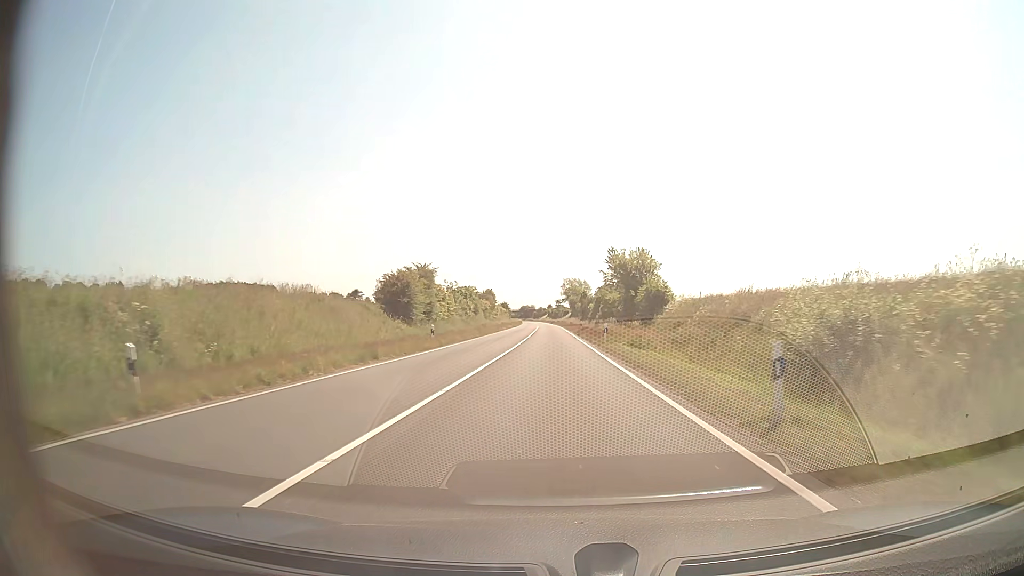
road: secondary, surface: asphalt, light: Day
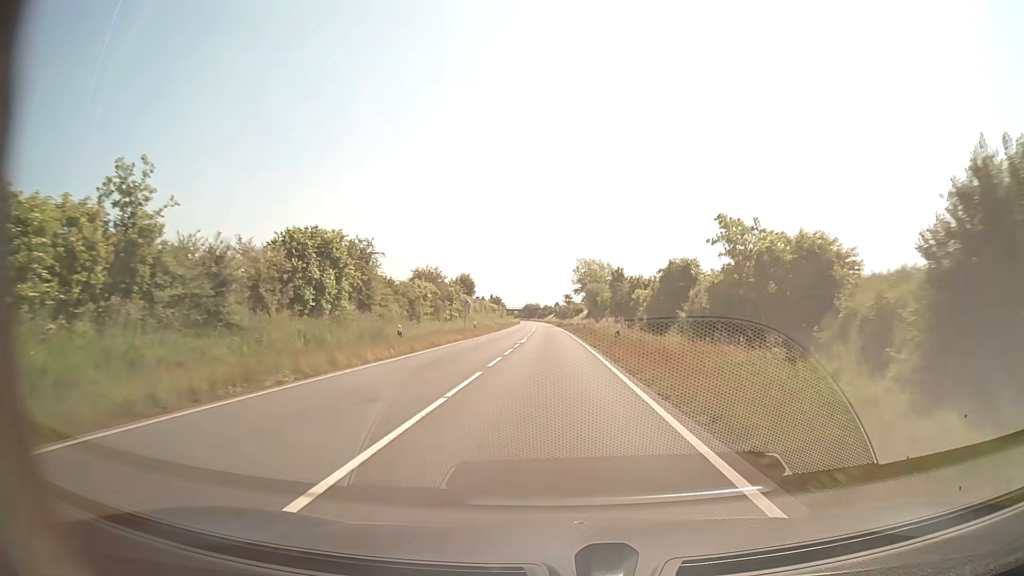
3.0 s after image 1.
(-0.3, +57.3) m; -1°
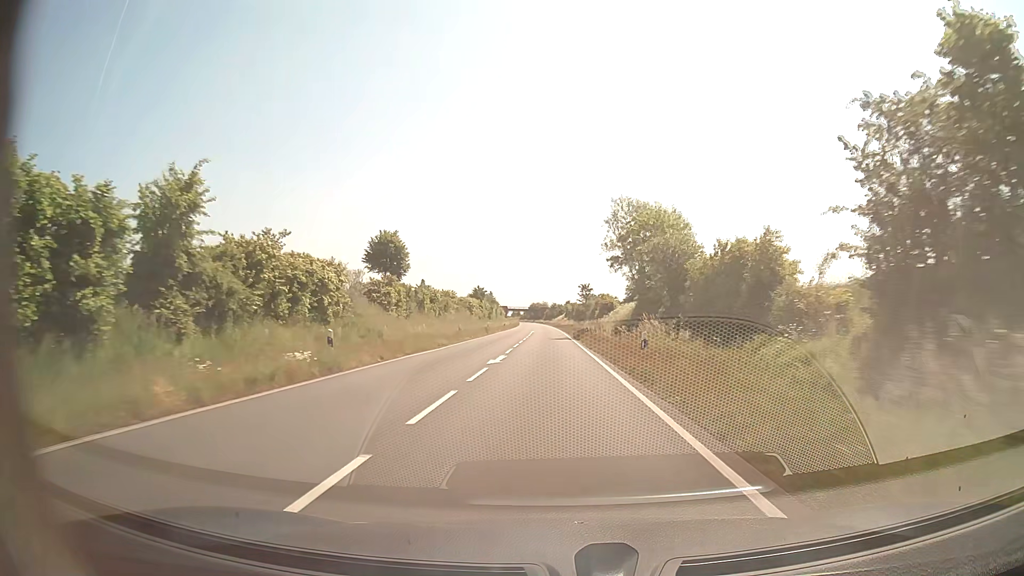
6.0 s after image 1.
(-0.5, +58.8) m; -1°
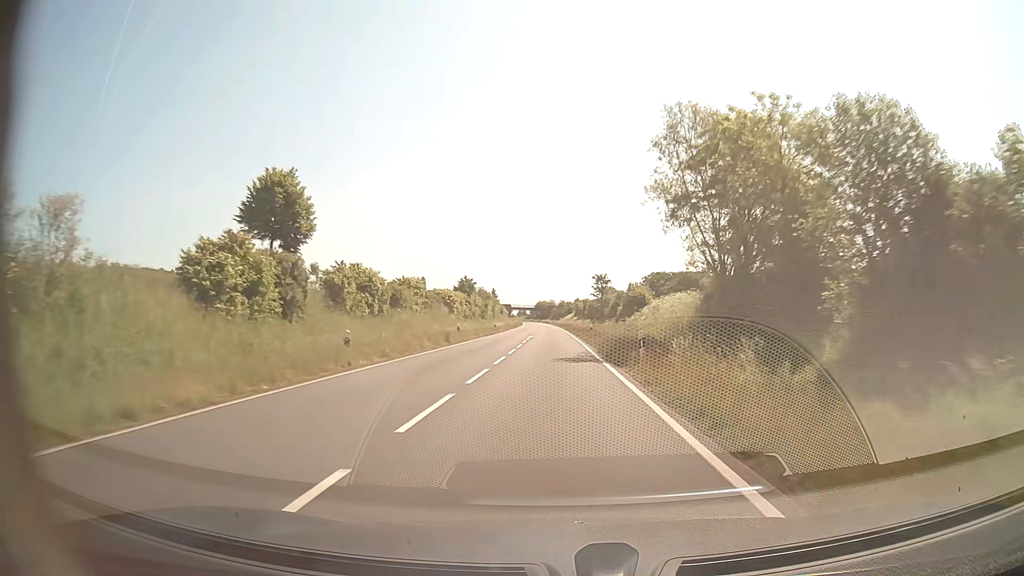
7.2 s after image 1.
(-0.1, +25.2) m; -1°
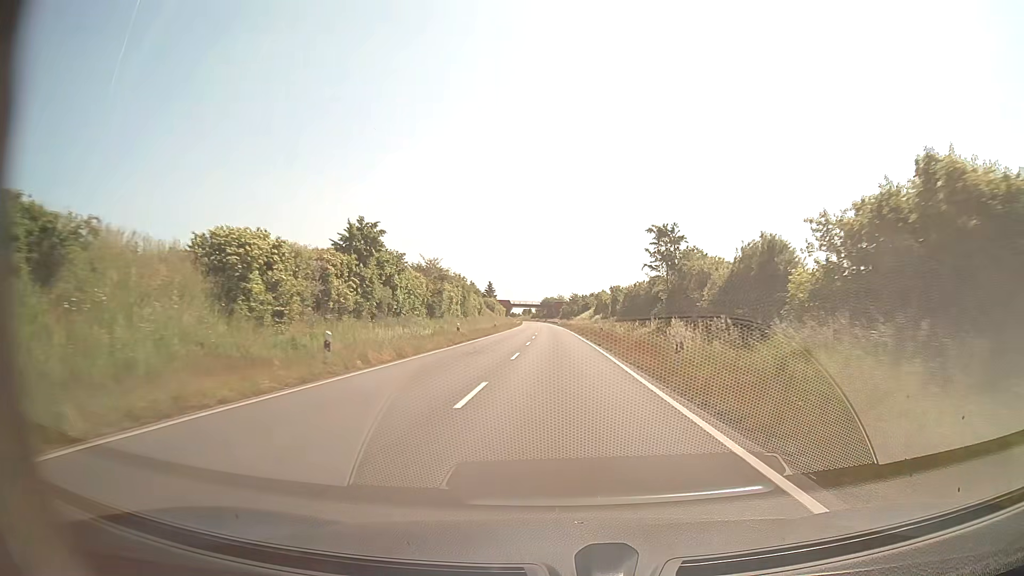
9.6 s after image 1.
(-0.5, +53.2) m; -1°
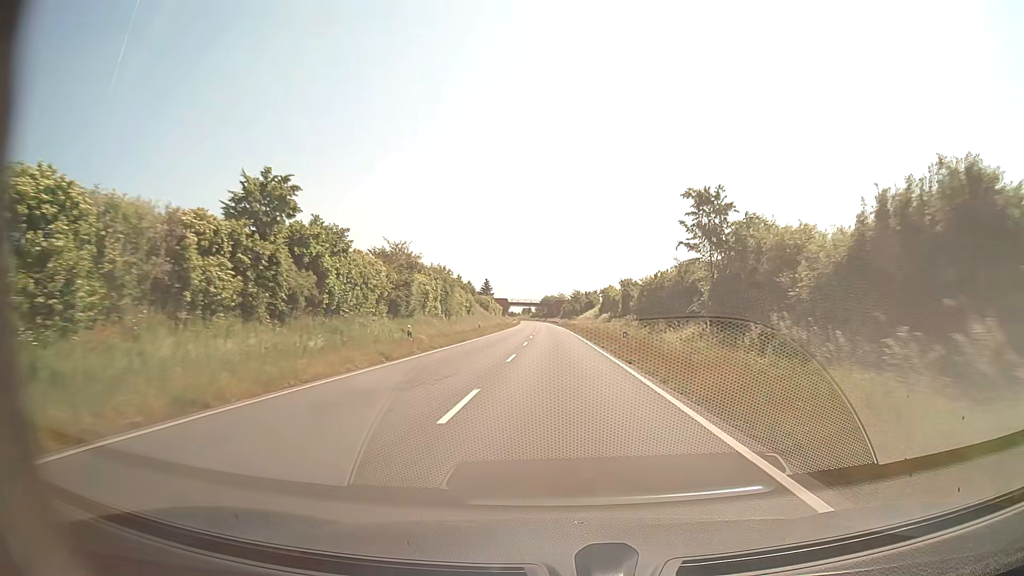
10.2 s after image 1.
(0.0, +13.7) m; 0°
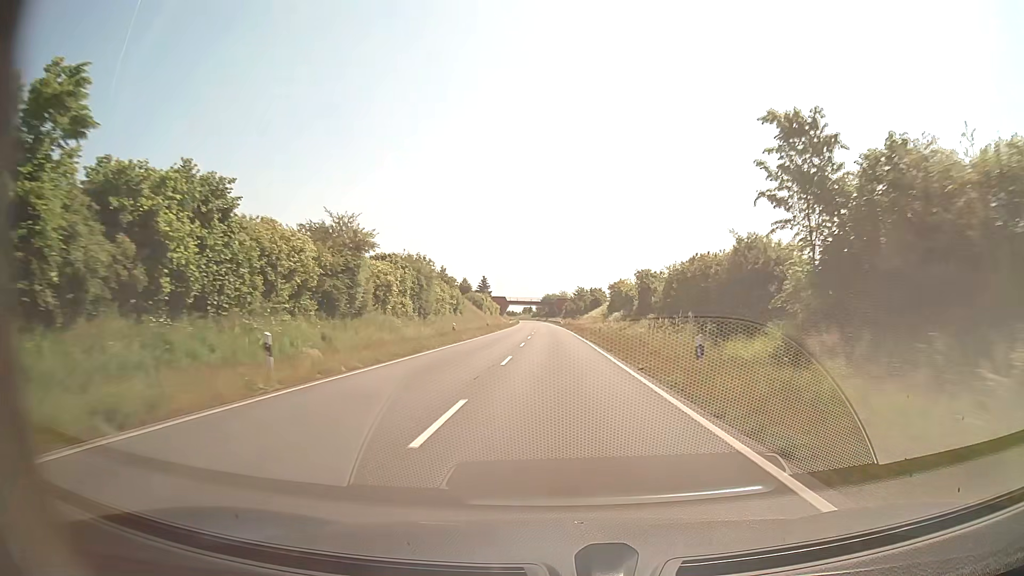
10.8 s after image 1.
(0.0, +13.8) m; 0°
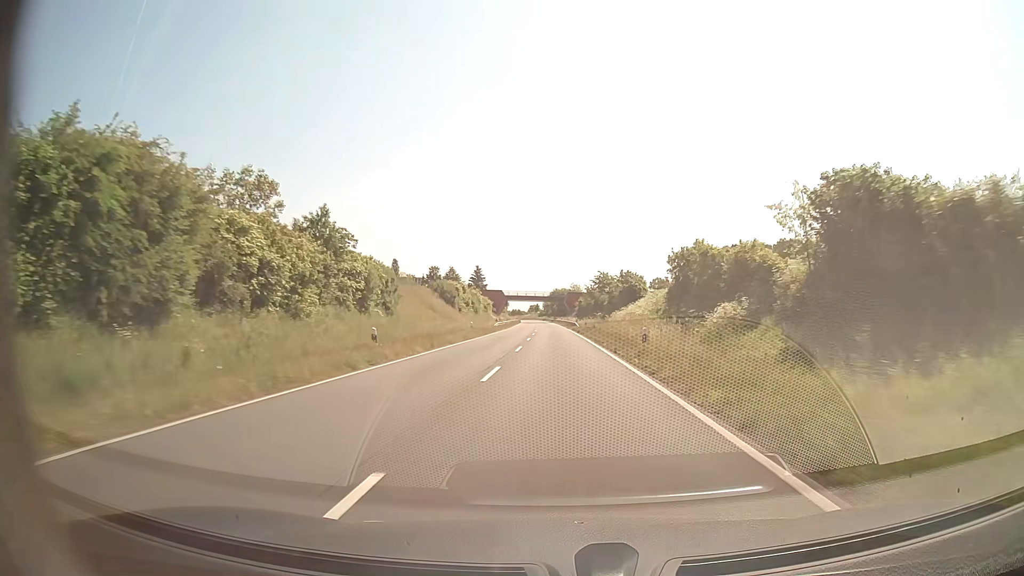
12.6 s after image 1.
(-0.2, +41.8) m; -1°
(0, +10) (0, +20) (0, +30) (0, +40) (0, +50) (0, +60) (-1, +70) (-1, +80) (-1, +90) (-1, +100) m
